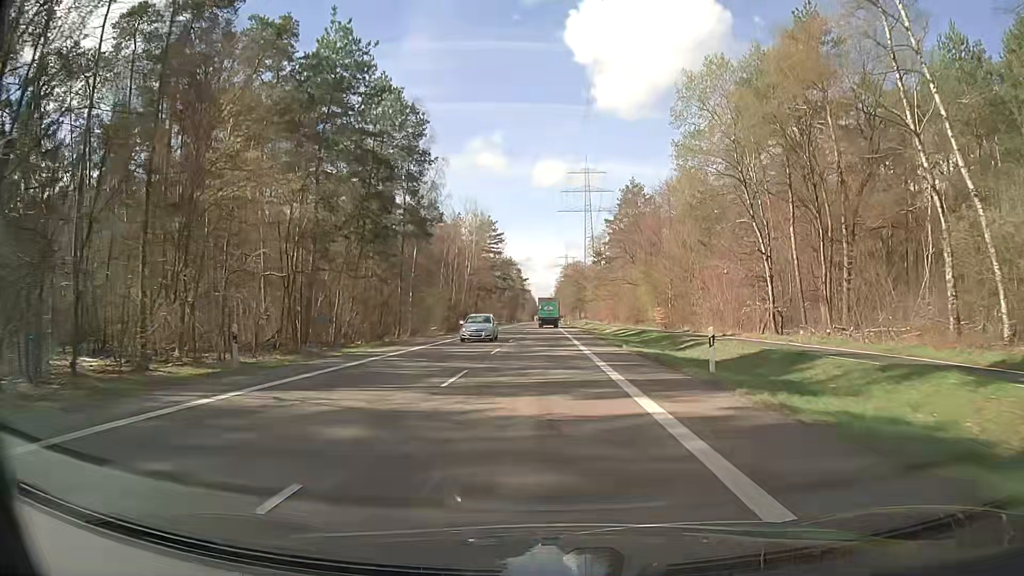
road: secondary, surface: asphalt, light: Day
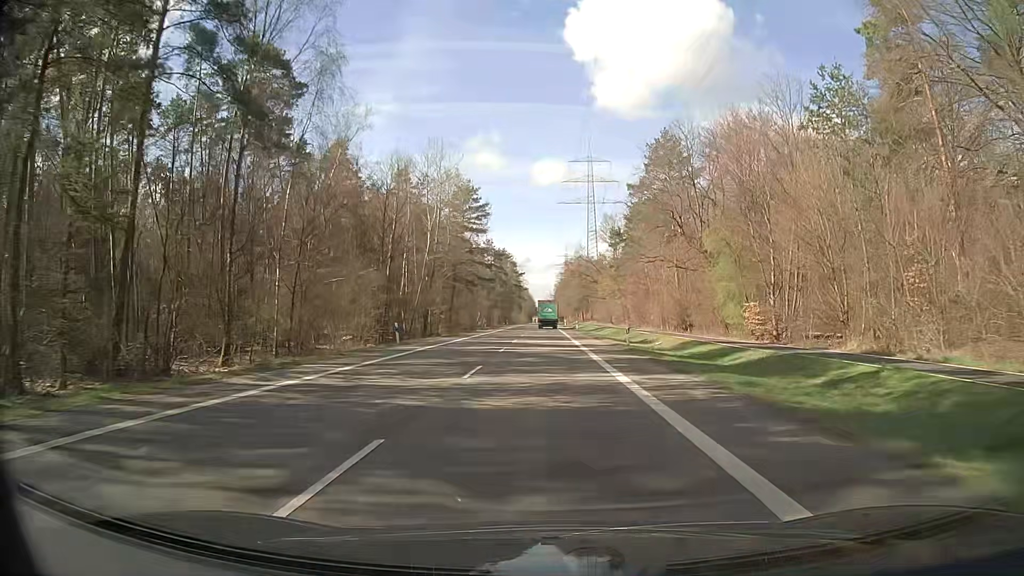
(+0.3, +32.2) m; 0°
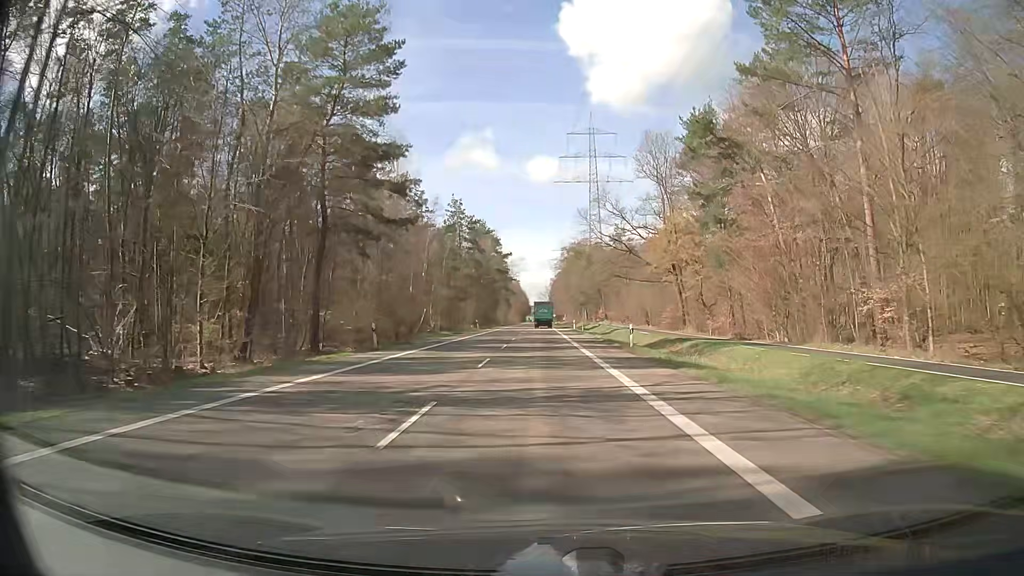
(+0.2, +53.7) m; 0°
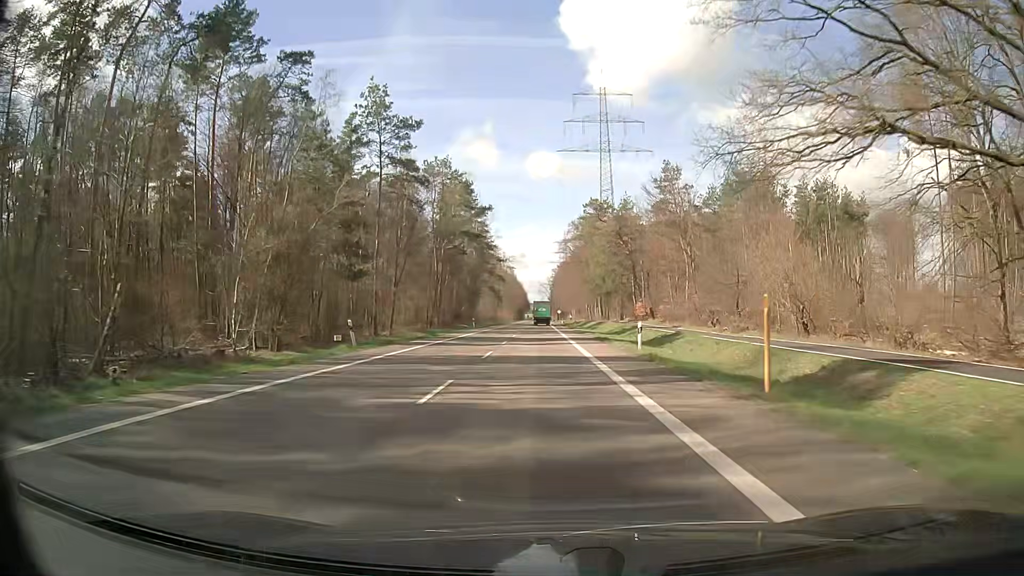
(0.0, +53.8) m; 0°
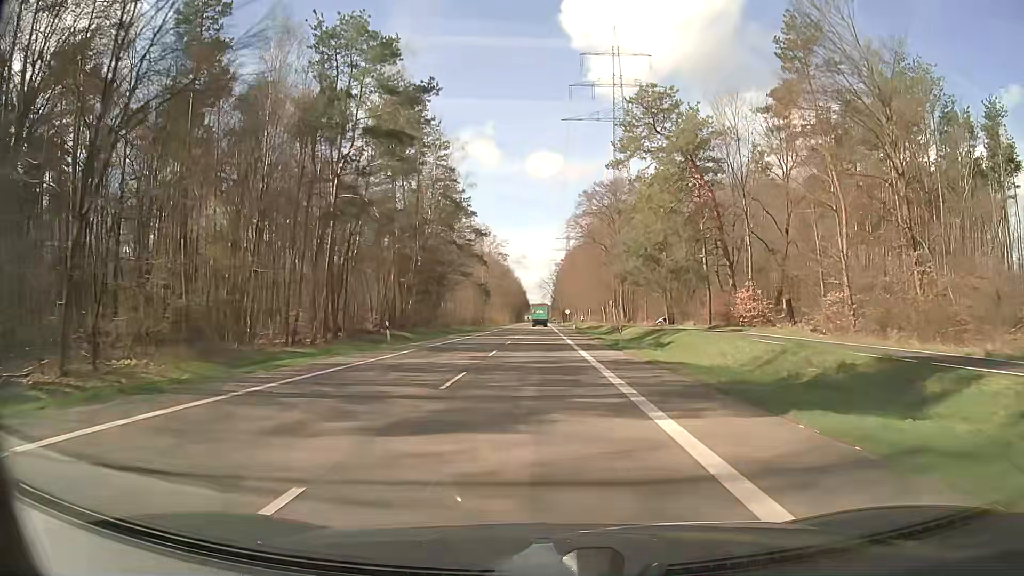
(-0.2, +43.2) m; 0°
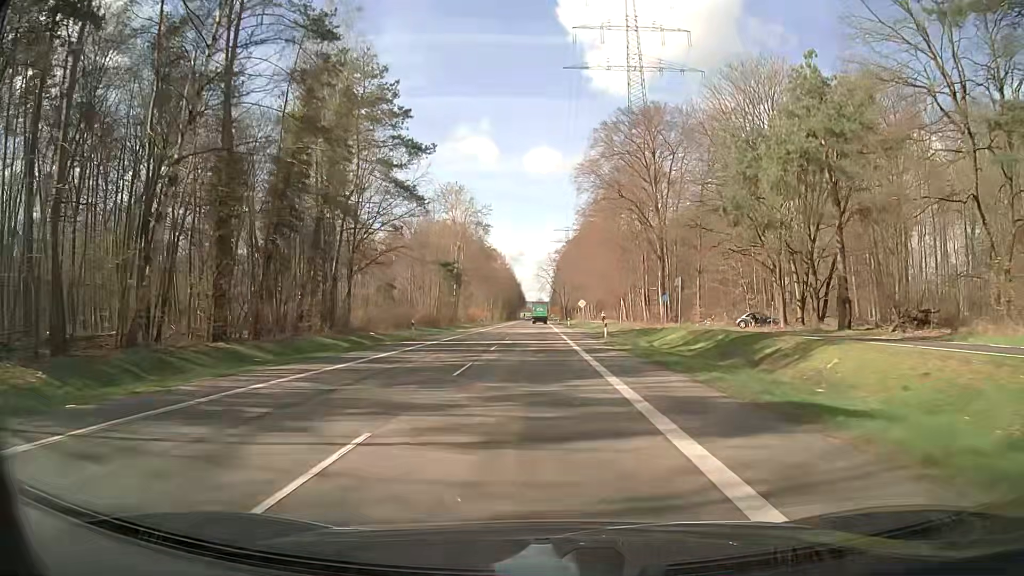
(+0.1, +43.2) m; 0°
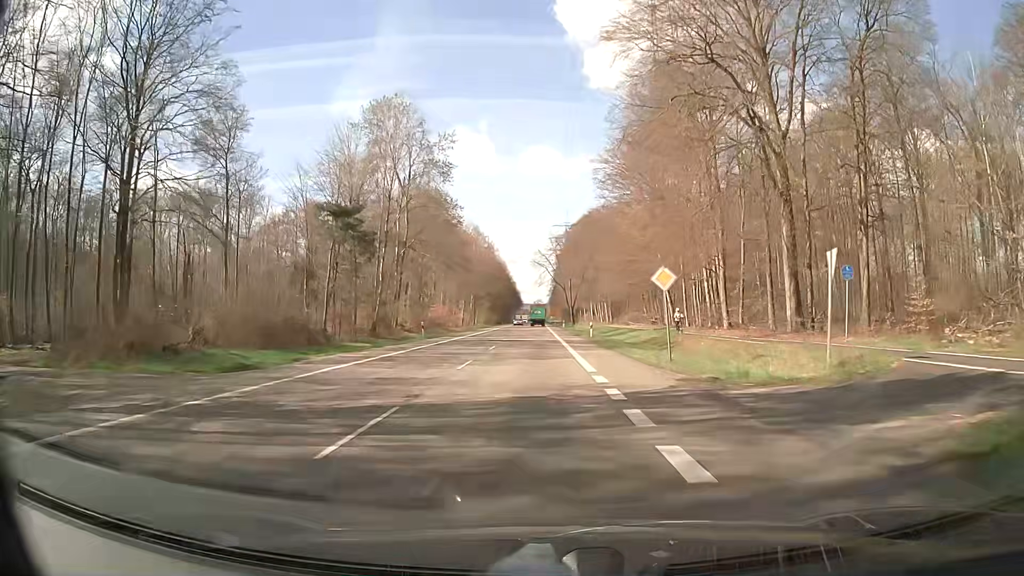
(+0.3, +43.2) m; +1°
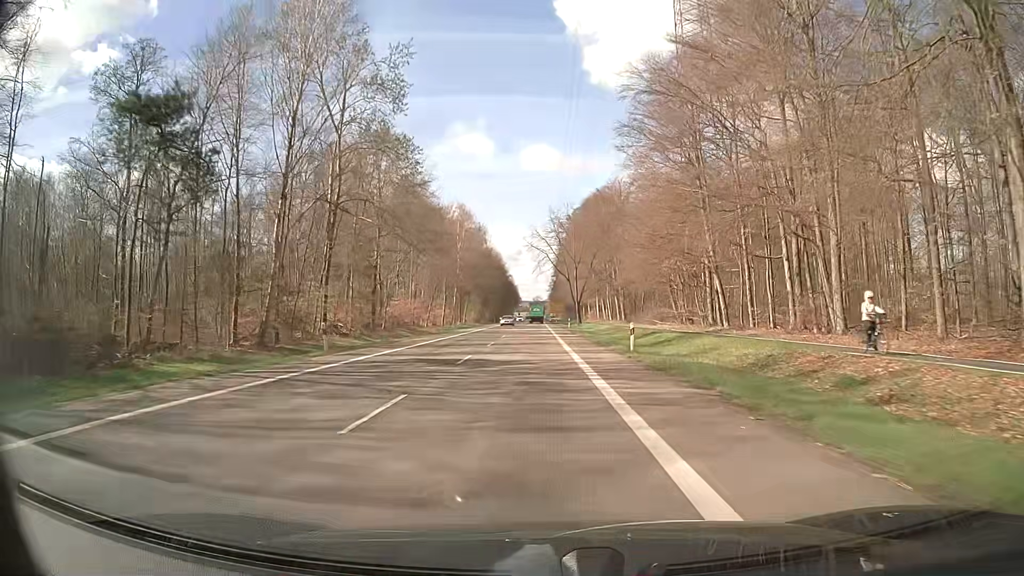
(-0.1, +21.5) m; 0°
(0, +10) (0, +20) (0, +30) (0, +40) (0, +50) (0, +60) (-1, +70) (-1, +80) (-1, +90) (-1, +100) m
